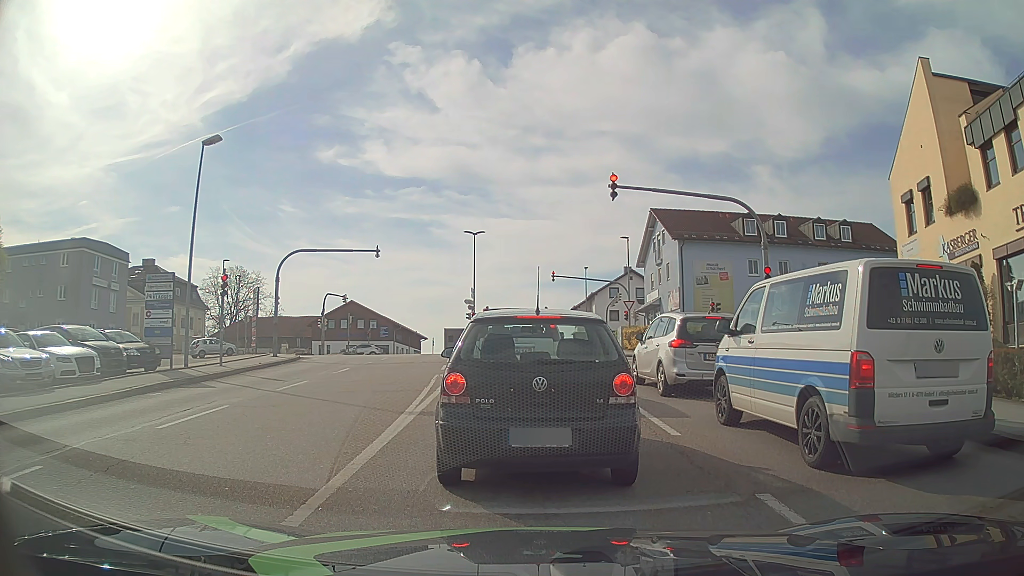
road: tertiary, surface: asphalt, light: Day
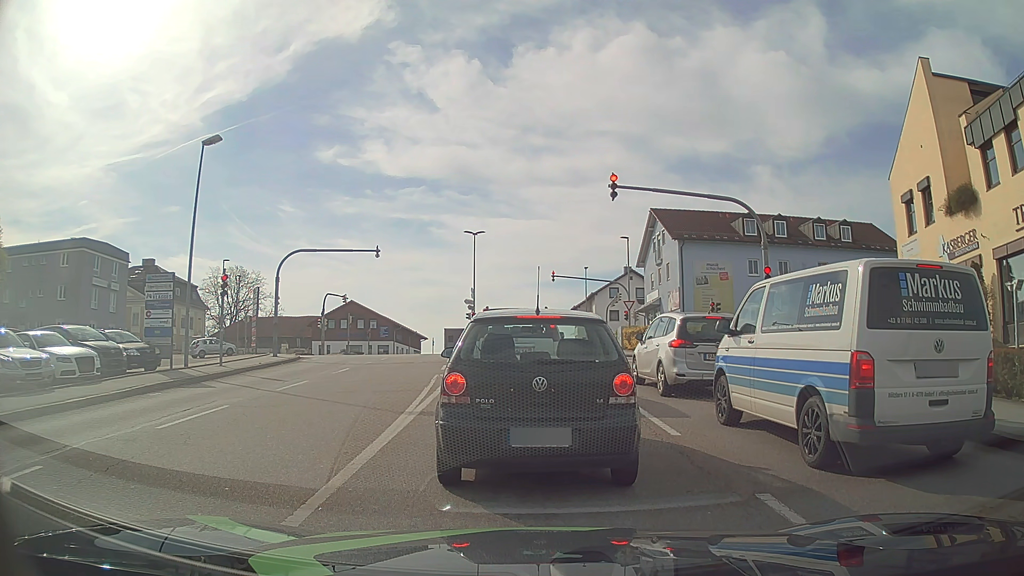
(0.0, 0.0) m; 0°
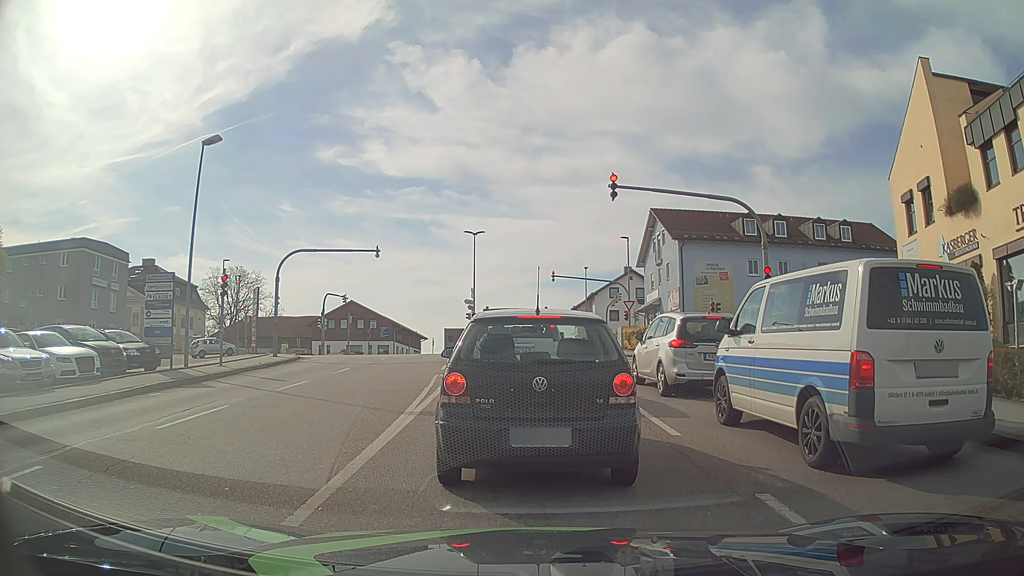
(0.0, 0.0) m; 0°
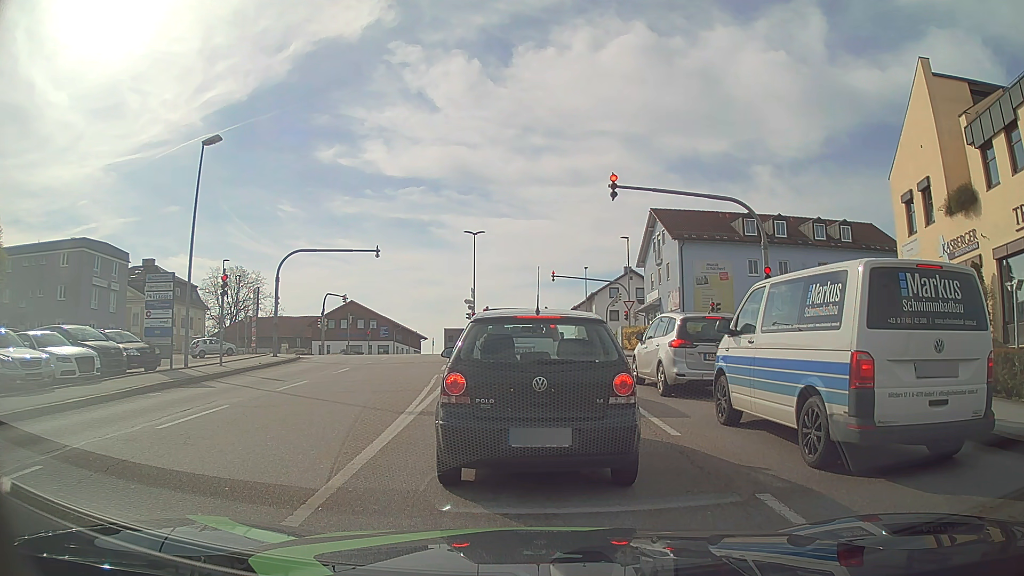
(0.0, 0.0) m; 0°
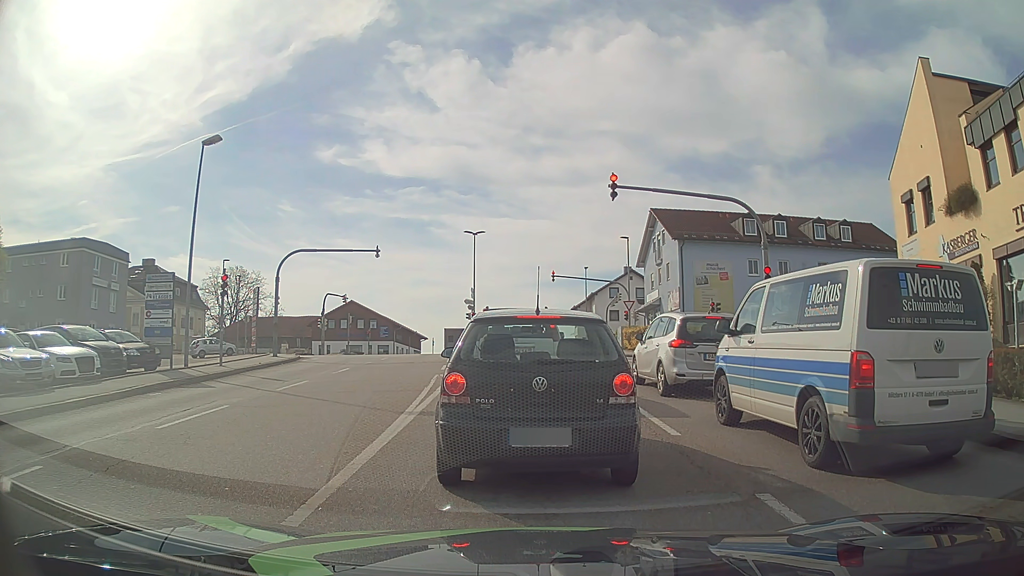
(0.0, 0.0) m; 0°
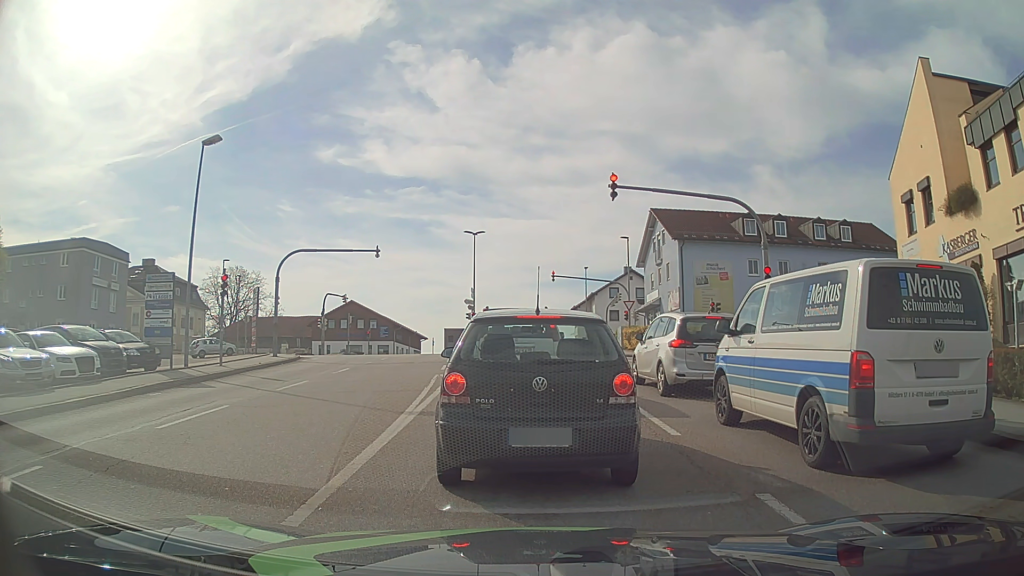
(0.0, 0.0) m; 0°
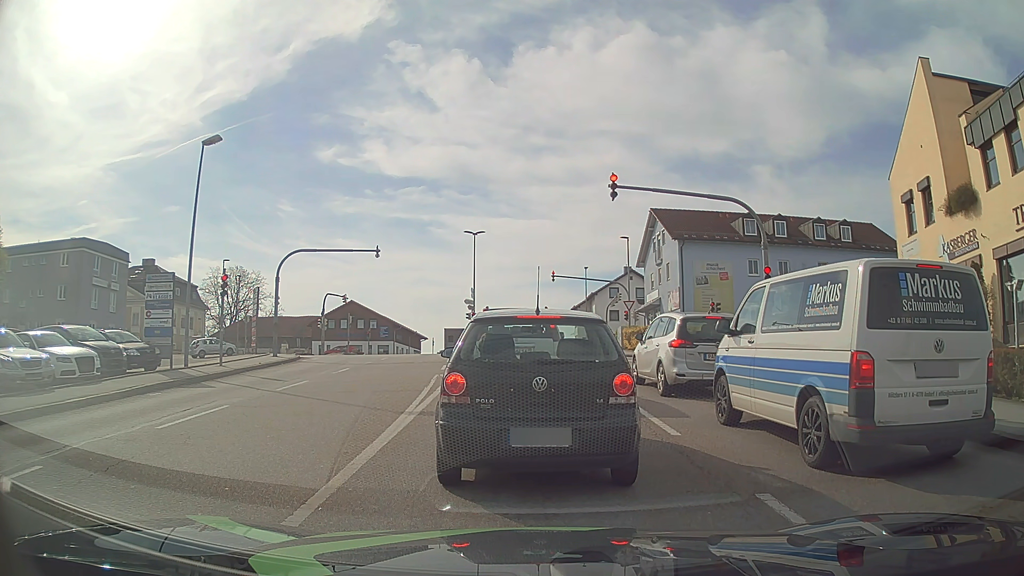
(0.0, 0.0) m; 0°
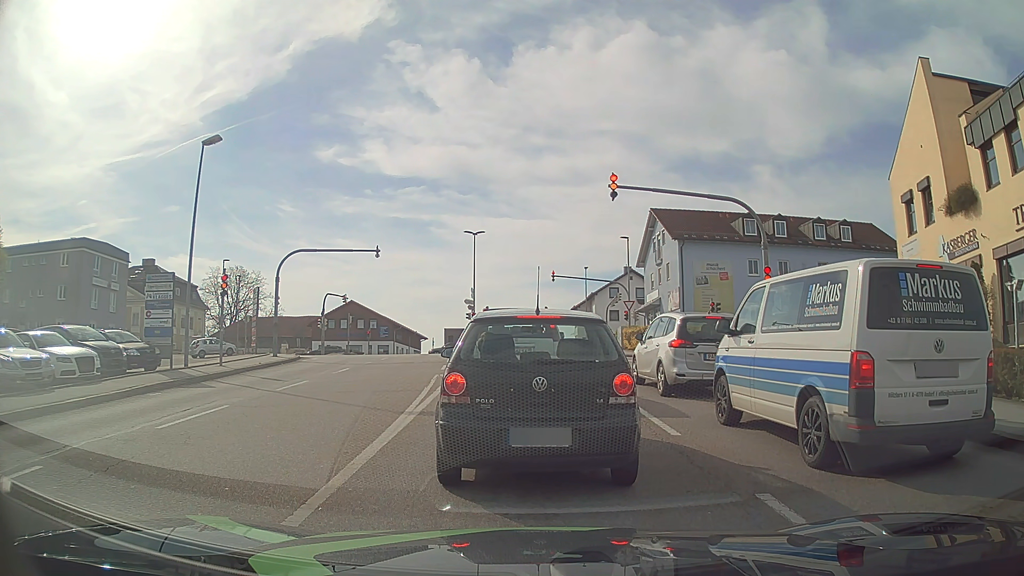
(0.0, 0.0) m; 0°
(0, +10) (-1, +20) (-2, +30) (-2, +40) (-3, +50) (-4, +60) (-8, +69) (-17, +73) (-27, +73) (-37, +73) m
